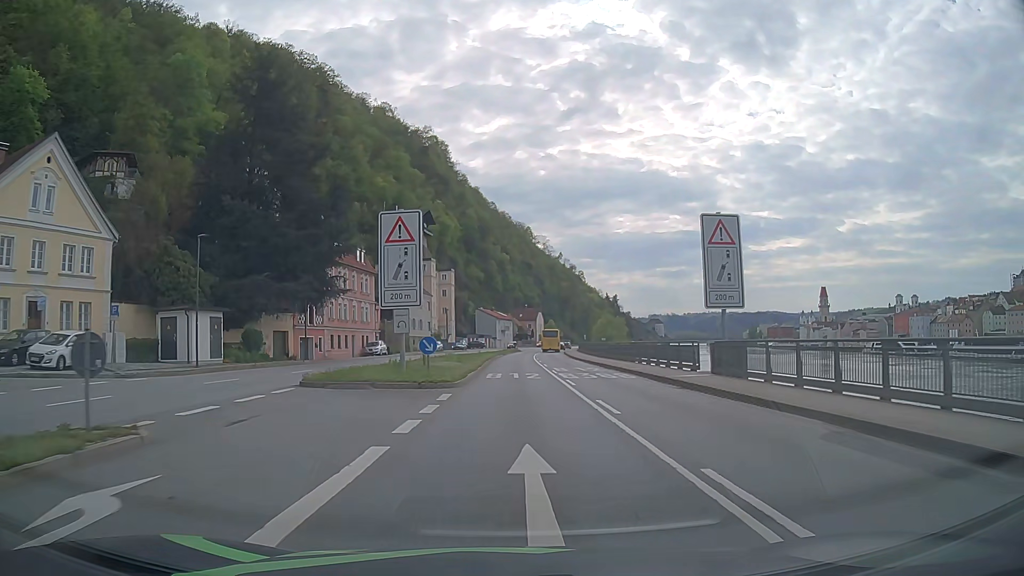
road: primary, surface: asphalt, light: Day
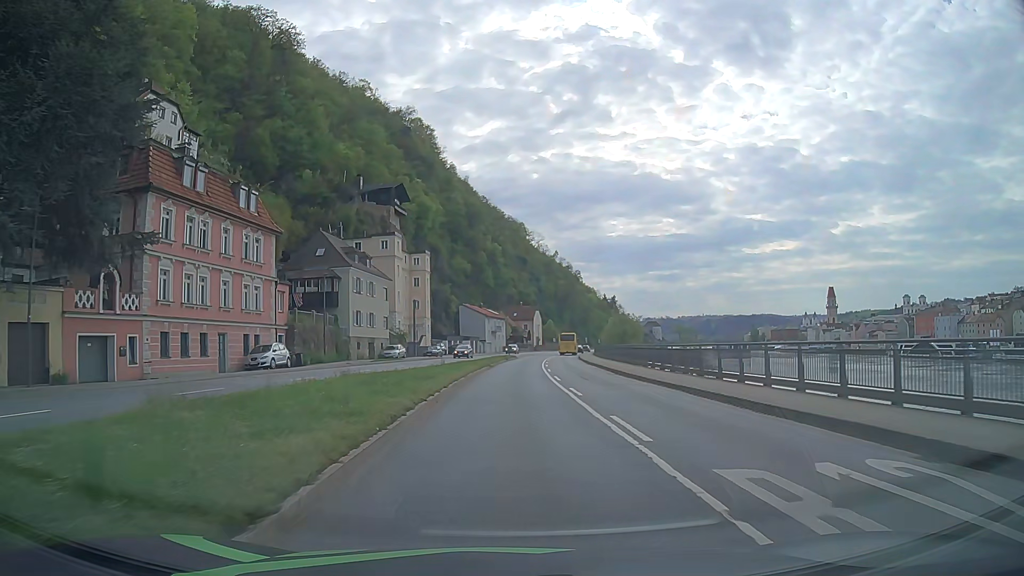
(+0.4, +30.4) m; +1°
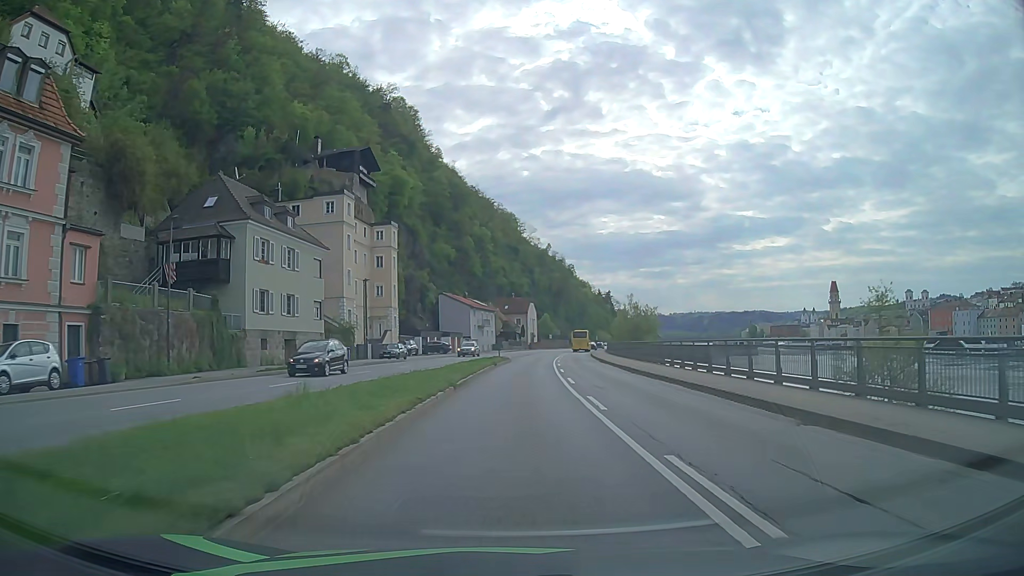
(0.0, +22.8) m; 0°
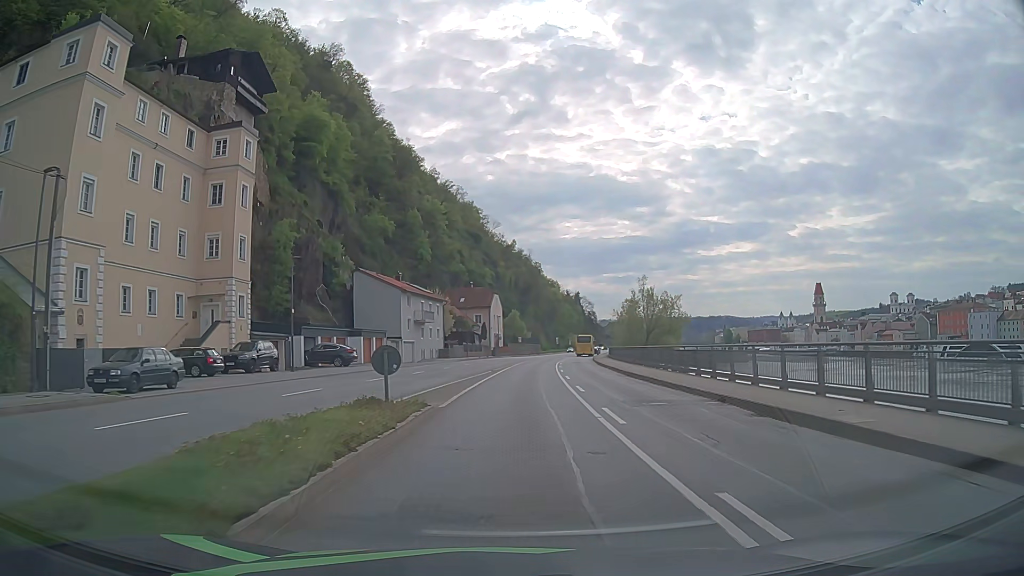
(+1.1, +38.0) m; +3°
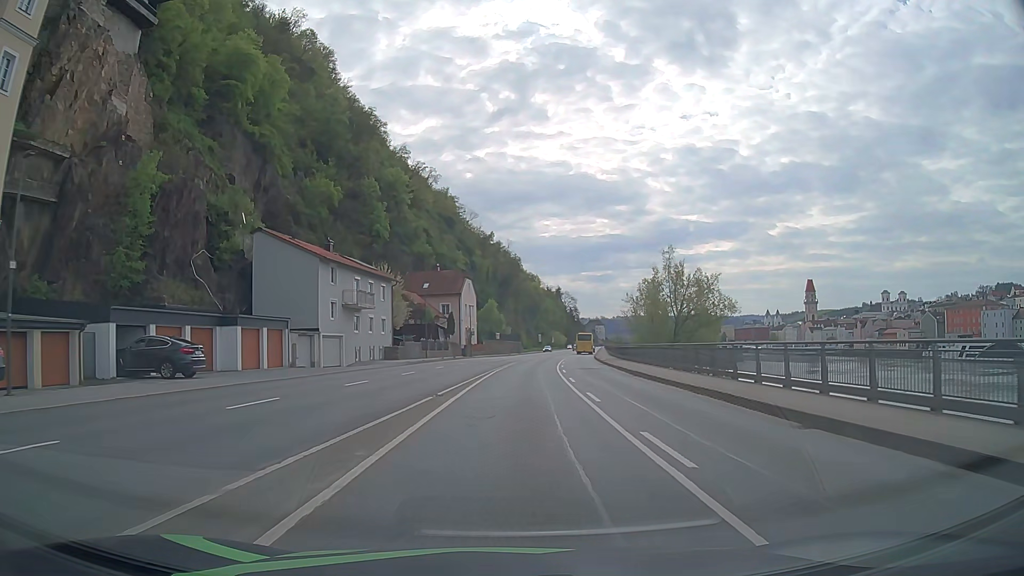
(+0.5, +22.8) m; +2°
(0, +10) (0, +20) (+1, +30) (+1, +40) (+2, +50) (+3, +60) (+4, +70) (+5, +80) (+7, +90) (+8, +100) m
